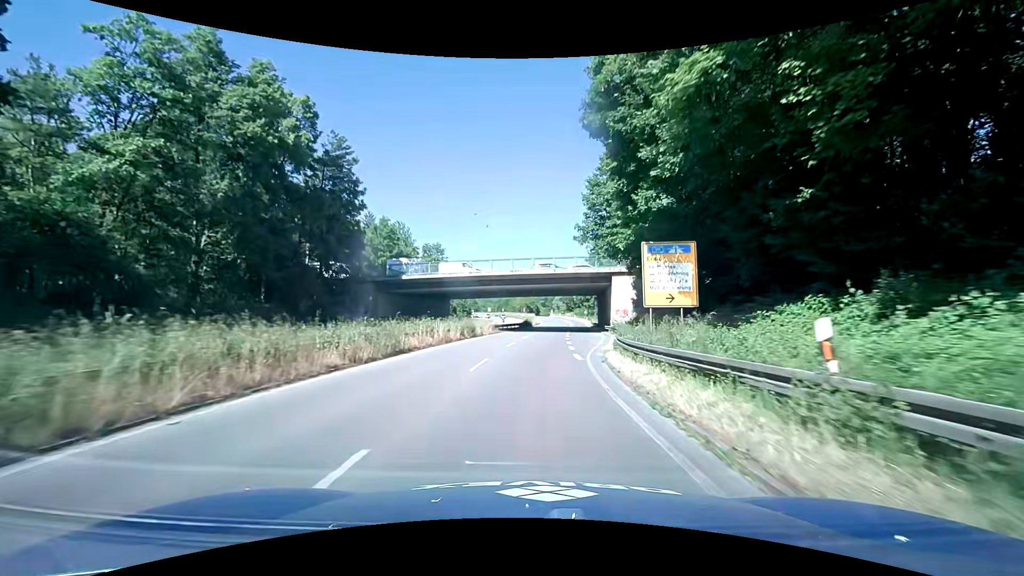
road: trunk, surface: asphalt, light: Day
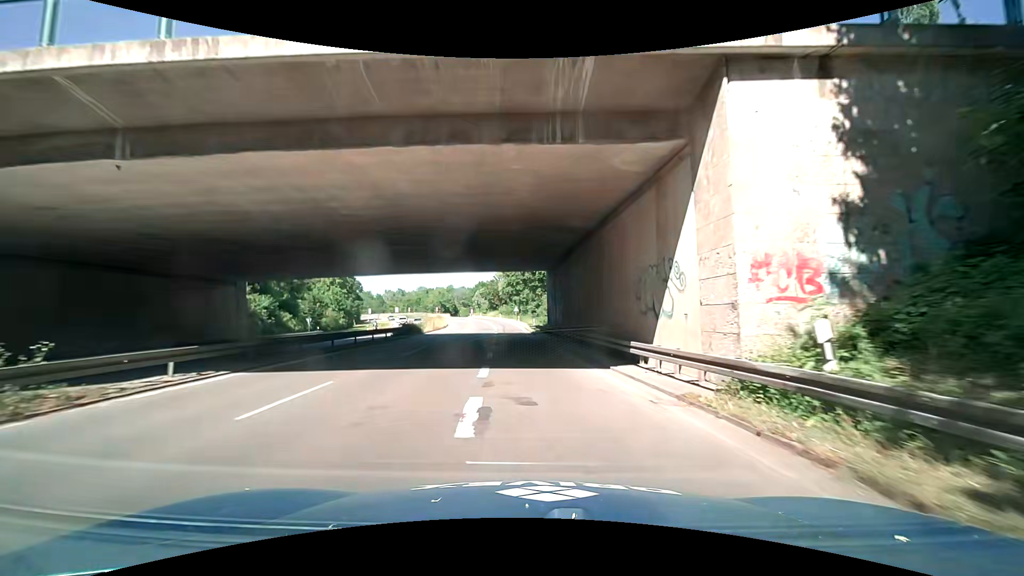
(+3.0, +41.3) m; +8°
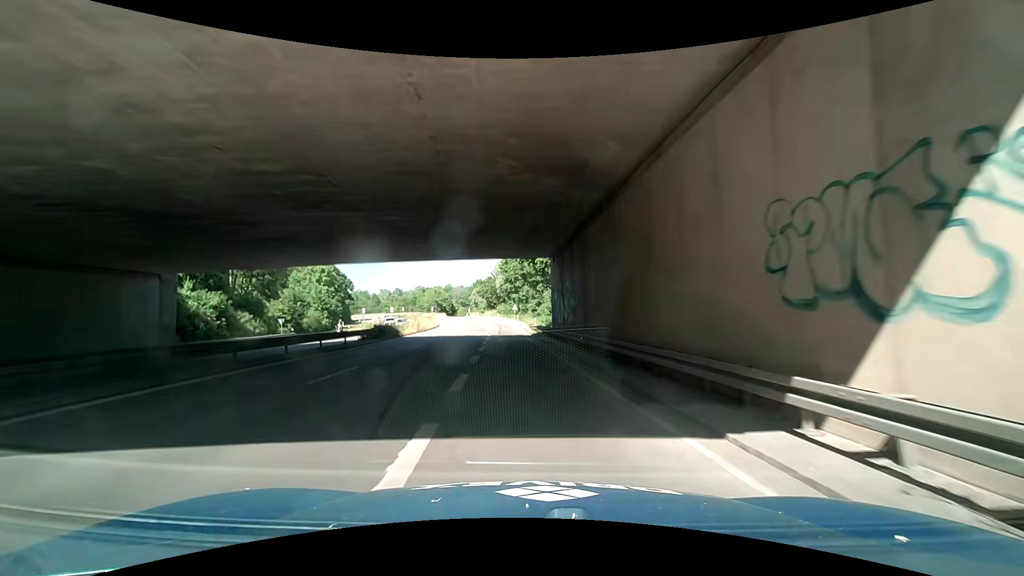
(+0.1, +8.1) m; 0°
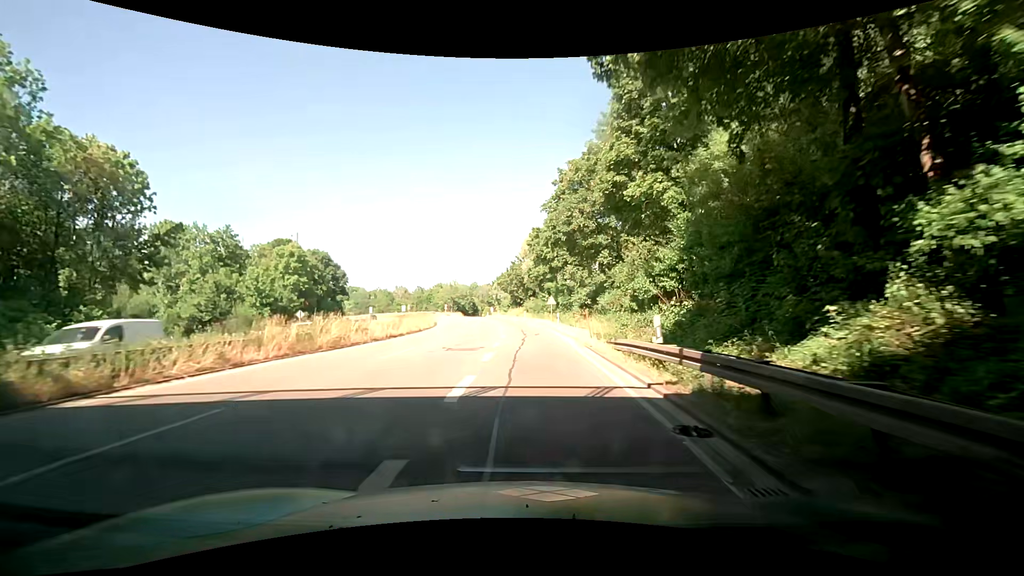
(-1.2, +31.8) m; 0°
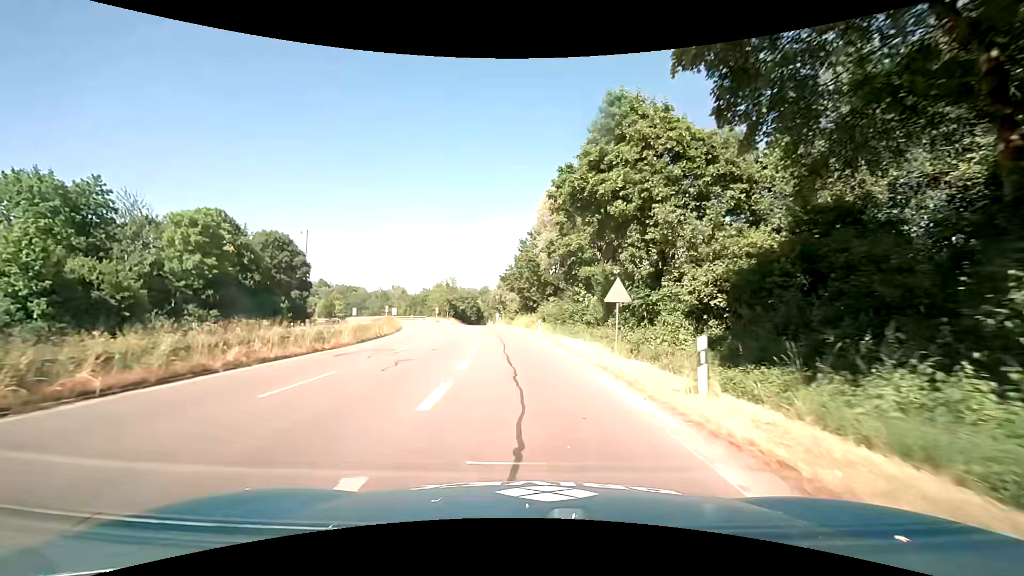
(-2.2, +30.2) m; -5°
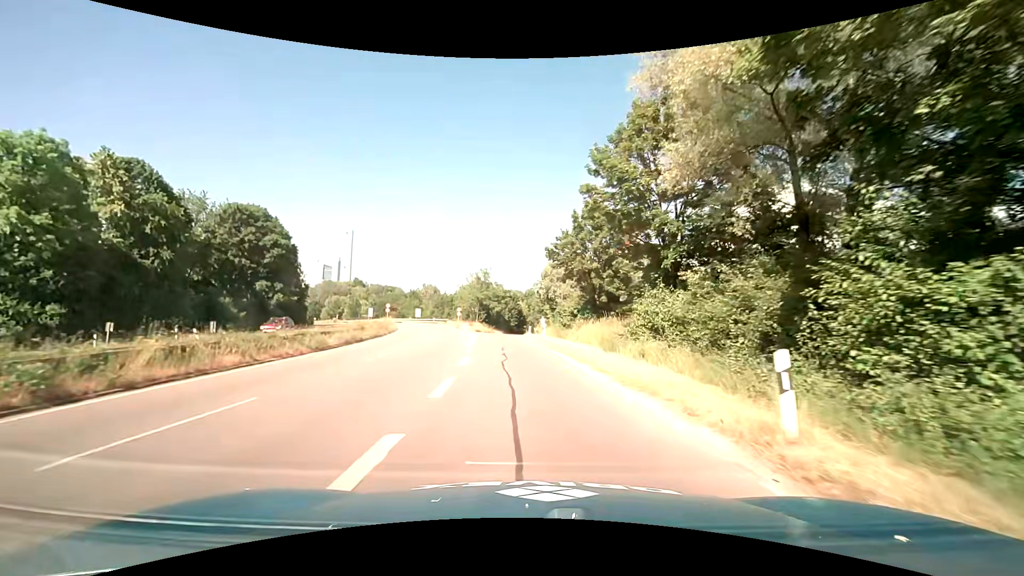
(-1.5, +28.6) m; -6°
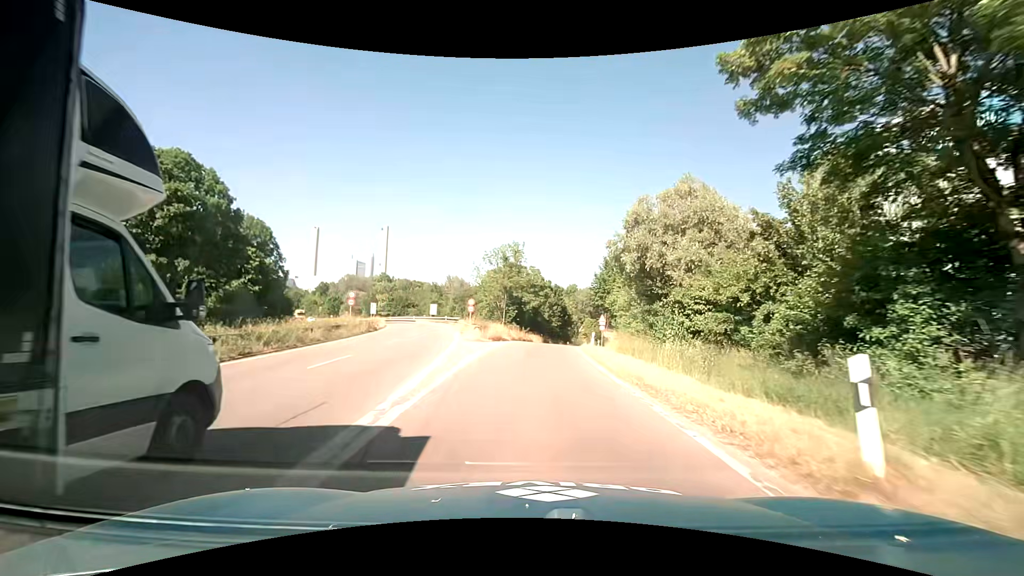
(-1.2, +27.7) m; -5°
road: trunk_link
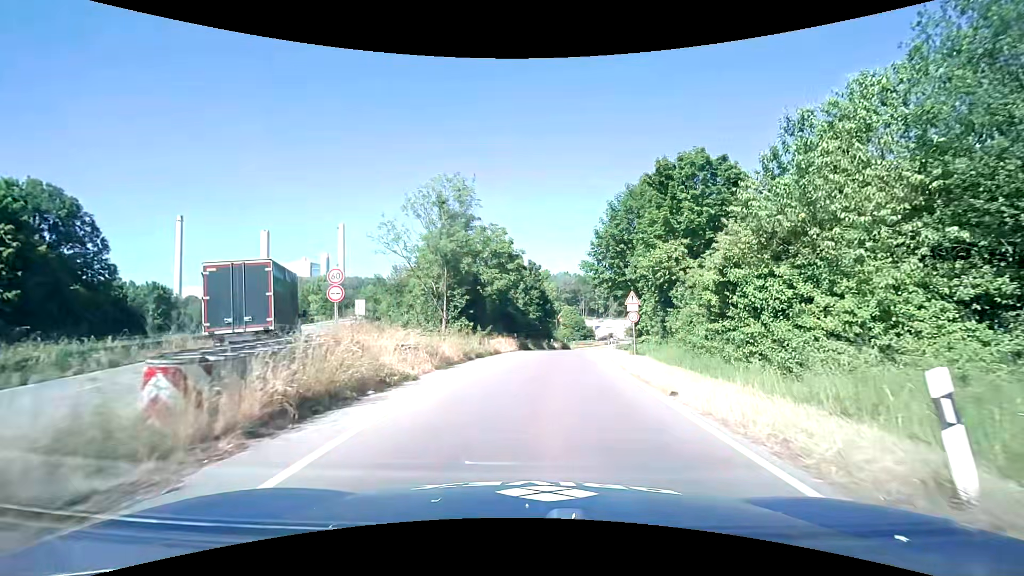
(+0.7, +27.1) m; +4°
(0, +10) (0, +20) (+1, +30) (+2, +40) (+3, +50) (+5, +60) (+7, +70) (+8, +79) (+10, +89) (+12, +99) m
